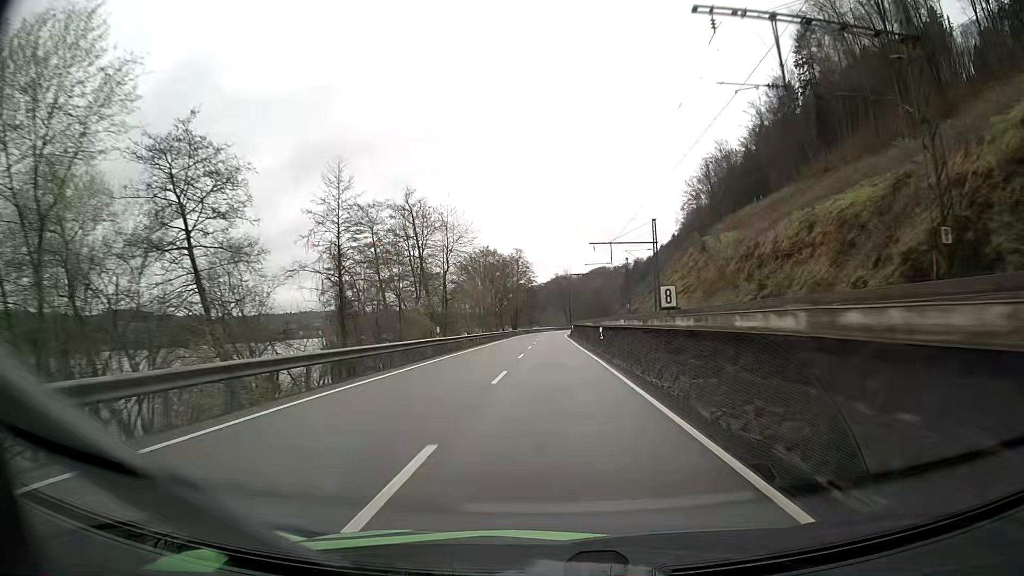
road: primary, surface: asphalt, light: Day
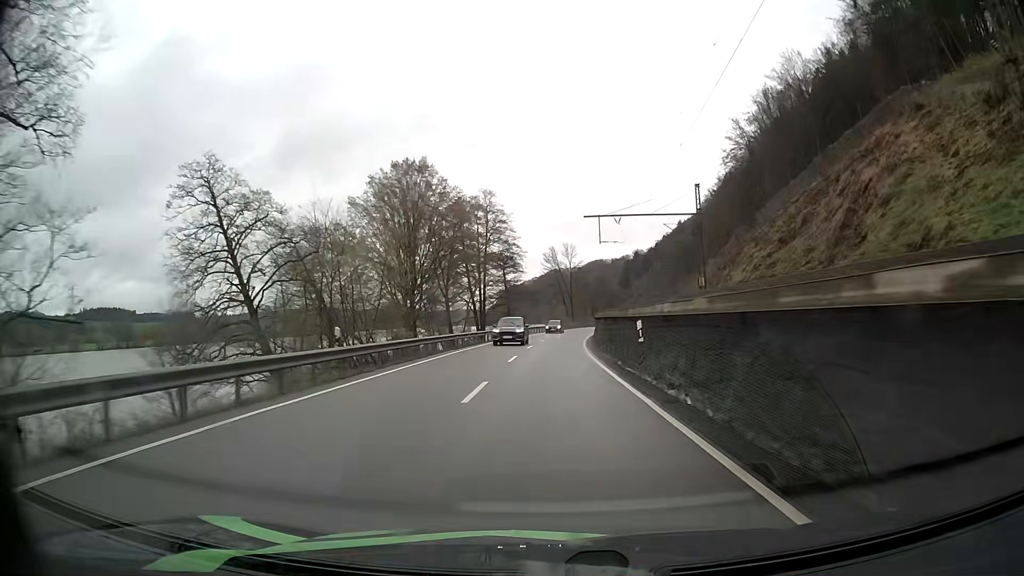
(+0.2, +63.8) m; 0°
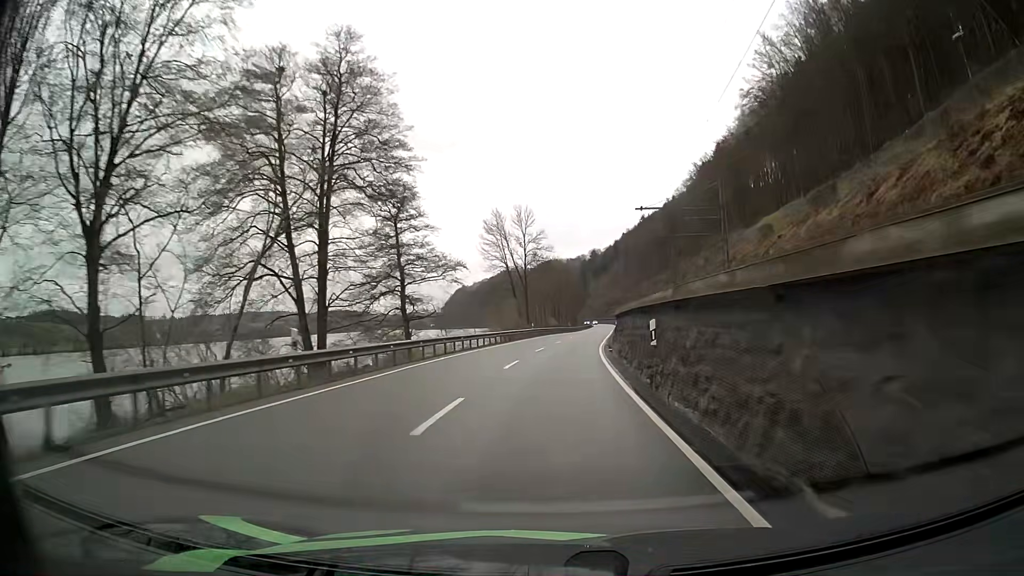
(+1.2, +50.9) m; +4°
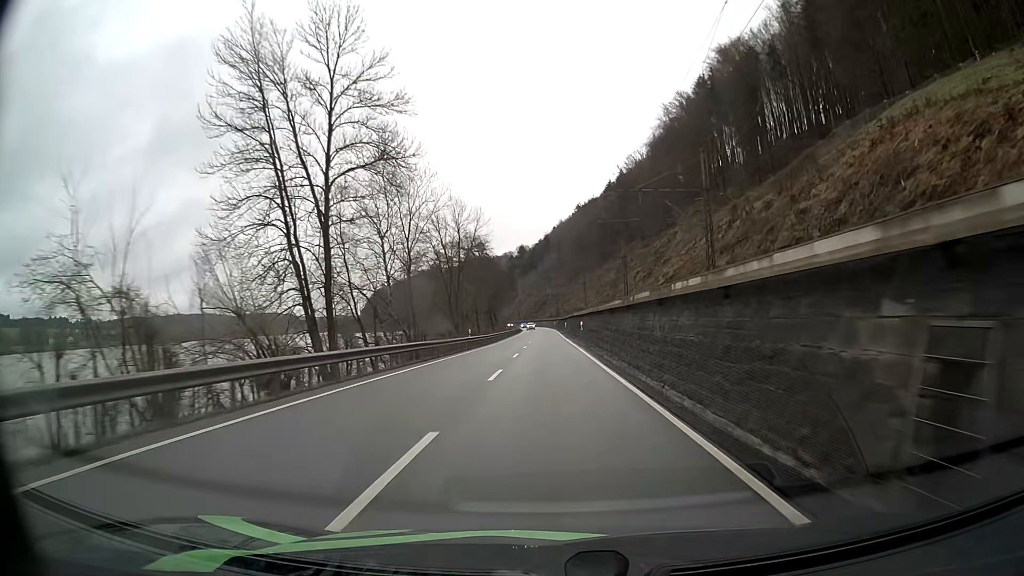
(+3.8, +63.2) m; +6°
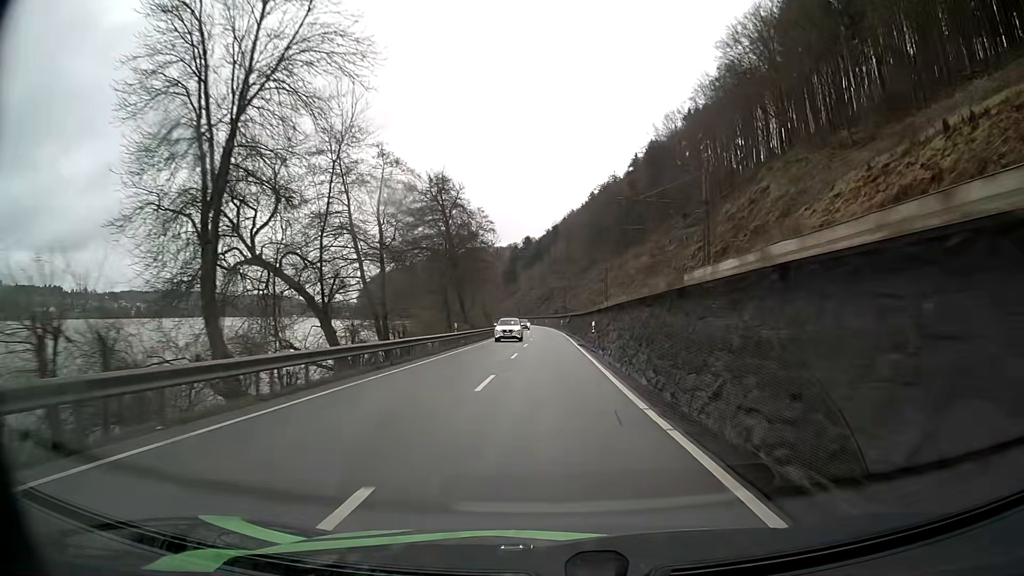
(-0.1, +50.7) m; -1°
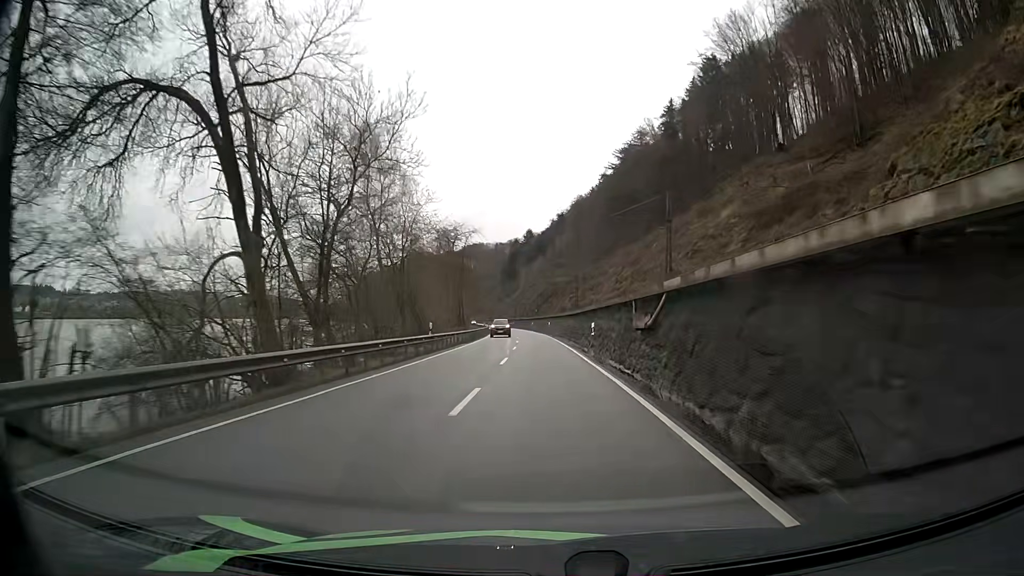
(+0.3, +63.4) m; 0°
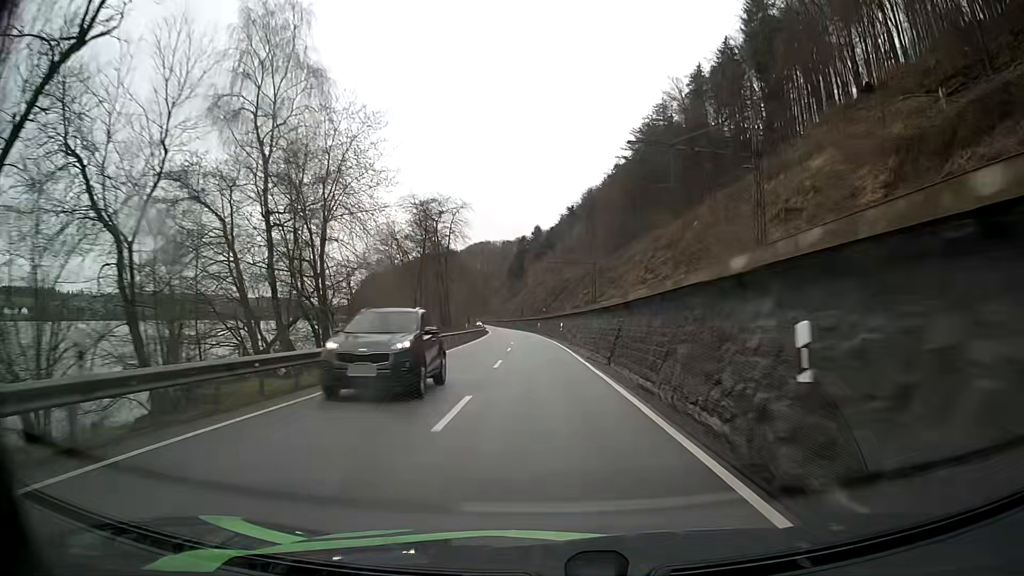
(-0.2, +25.3) m; -1°
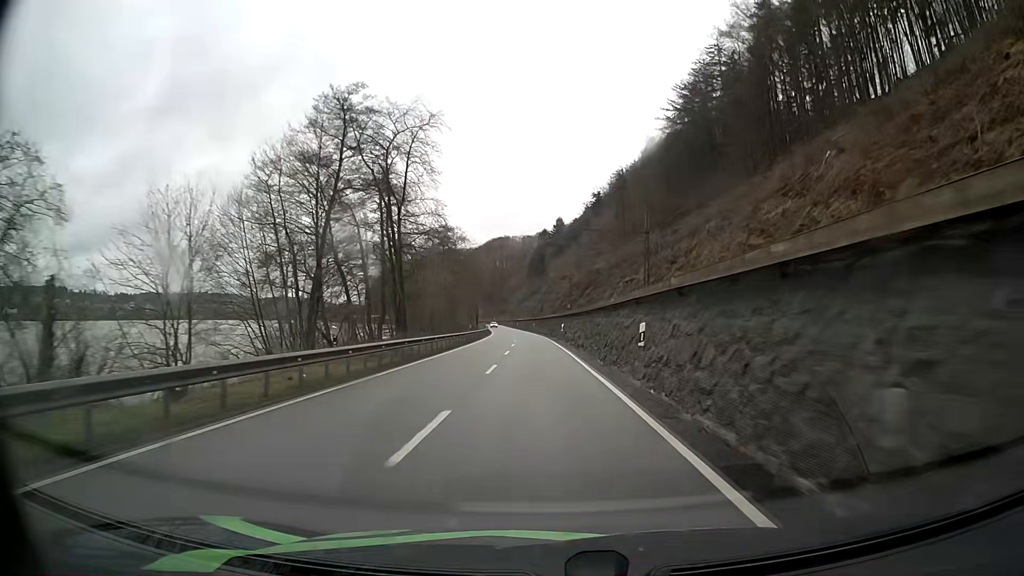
(-0.6, +38.0) m; -2°
(0, +10) (0, +20) (0, +30) (-1, +40) (-1, +50) (-2, +60) (-2, +70) (-3, +80) (-3, +90) (-4, +100) m
